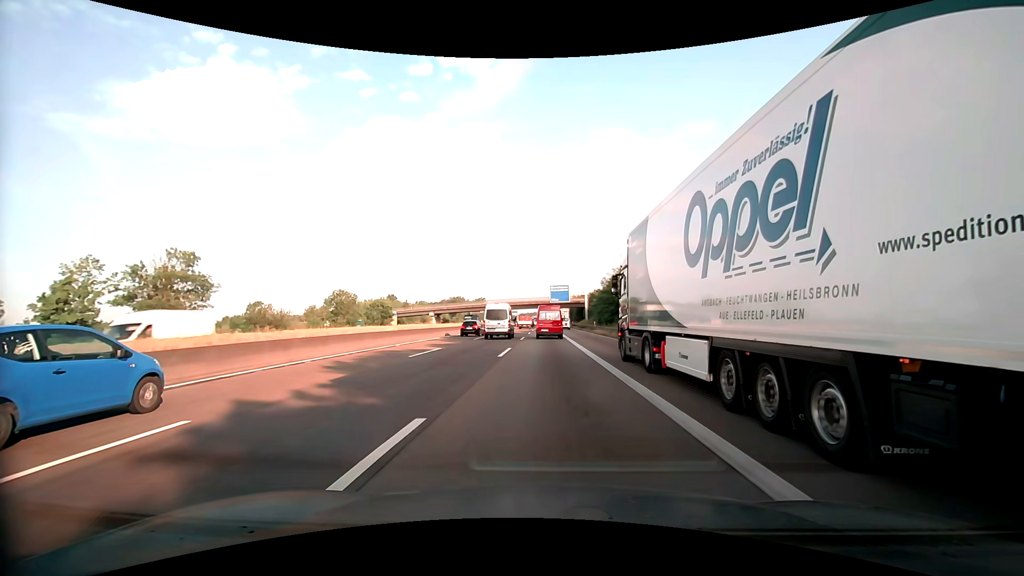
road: motorway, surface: asphalt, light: Day
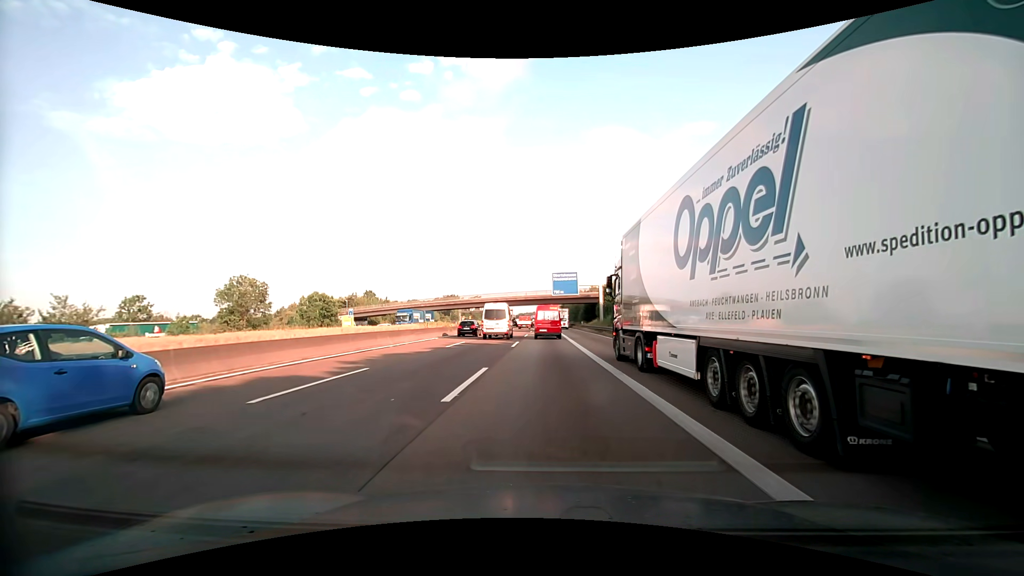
(0.0, +28.5) m; 0°
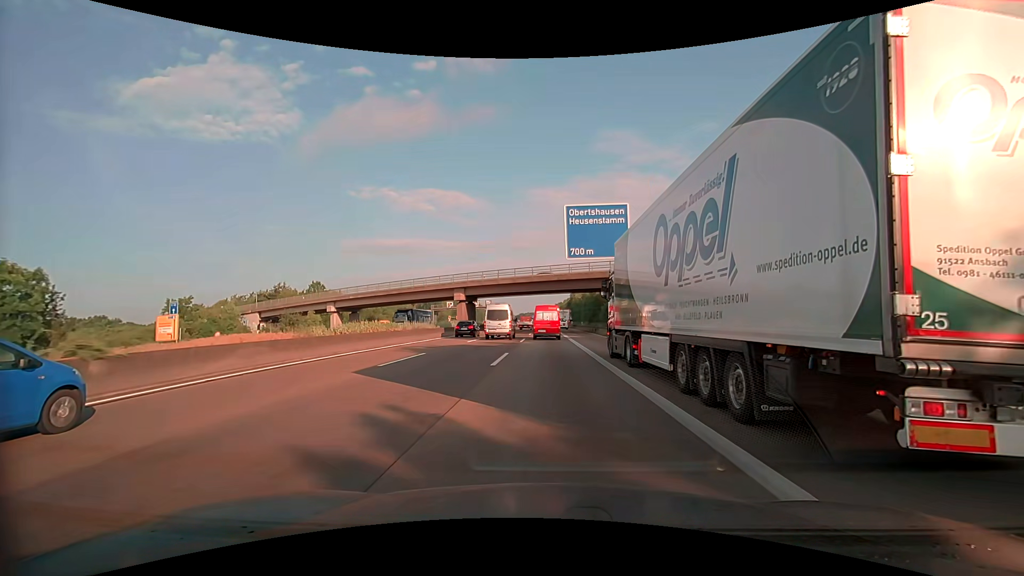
(0.0, +47.3) m; 0°
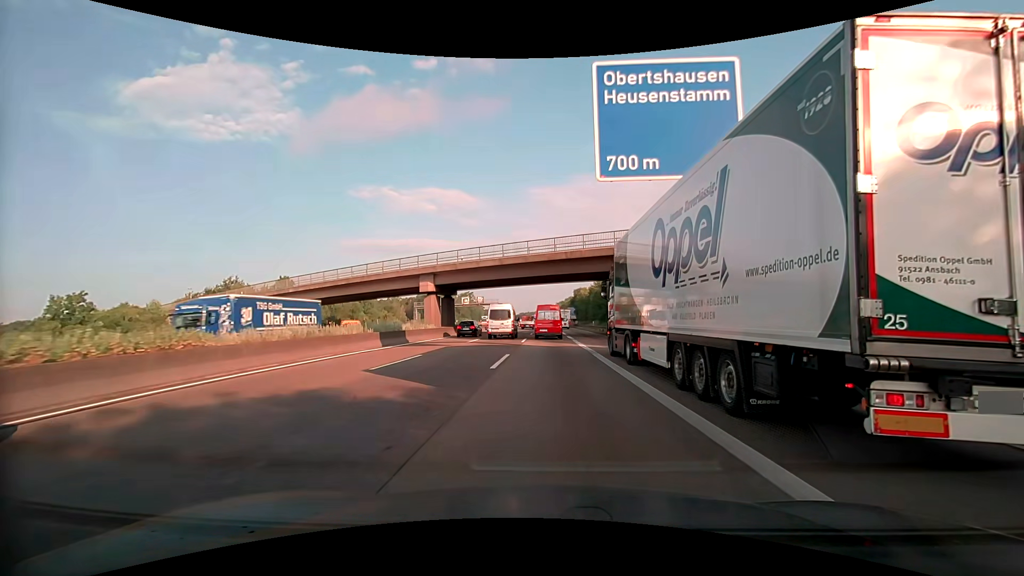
(0.0, +19.0) m; 0°
(0, +10) (0, +20) (0, +30) (0, +40) (0, +50) (0, +60) (0, +70) (0, +80) (0, +90) (0, +100) m
